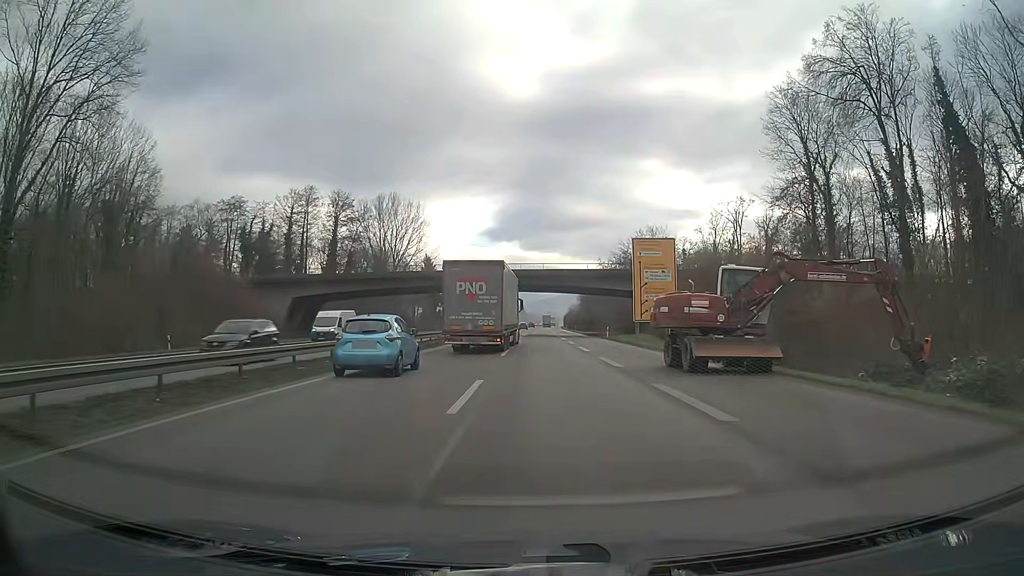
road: trunk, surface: asphalt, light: Day
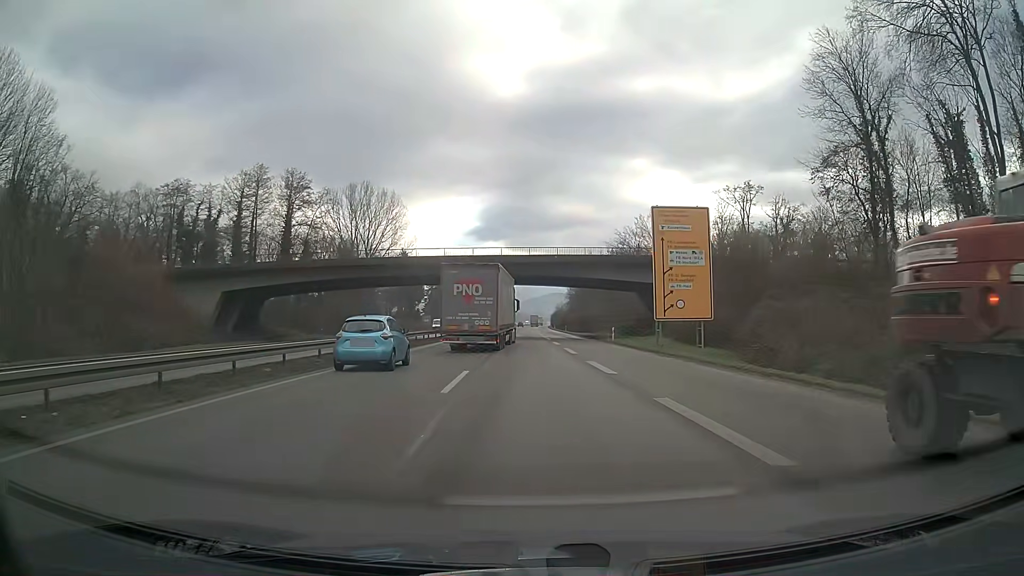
(+0.2, +15.2) m; +1°
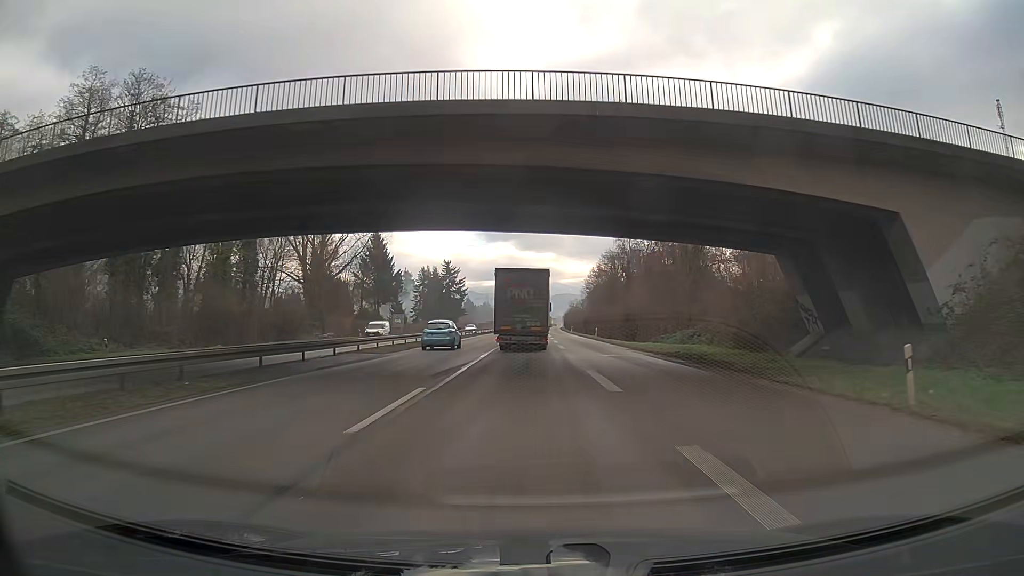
(+0.2, +41.3) m; -1°
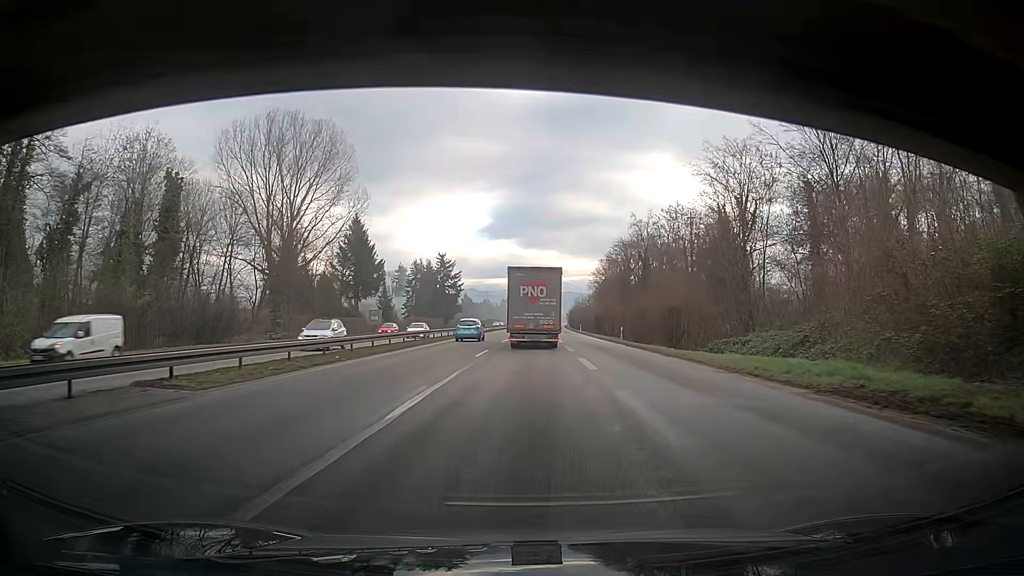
(0.0, +18.1) m; 0°
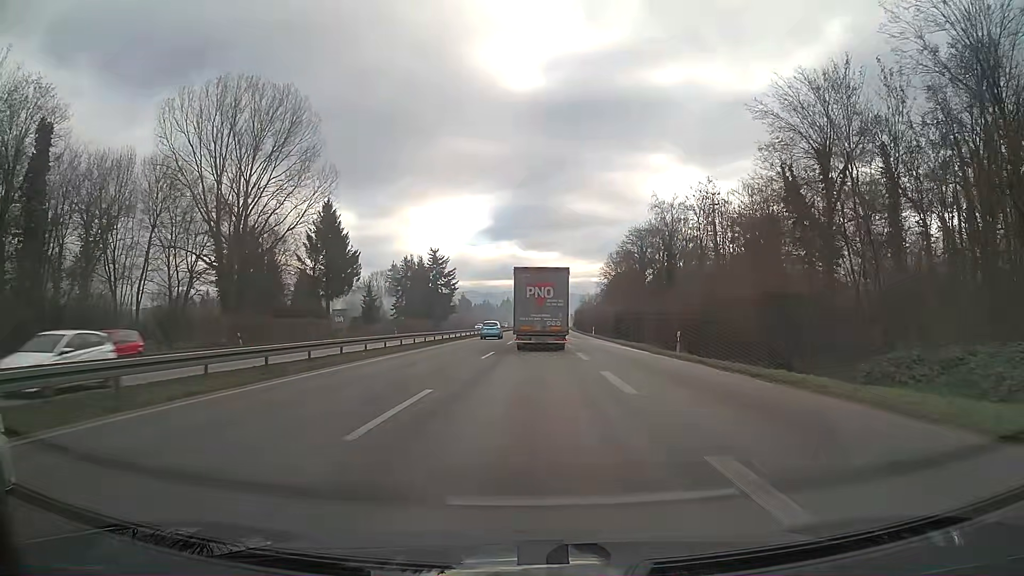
(+0.1, +18.8) m; 0°
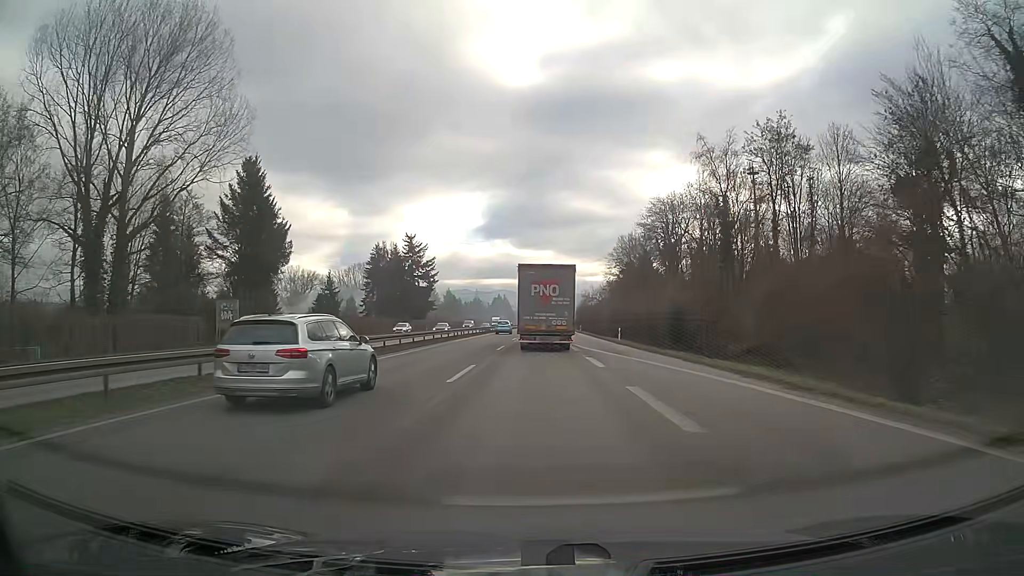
(0.0, +28.9) m; 0°
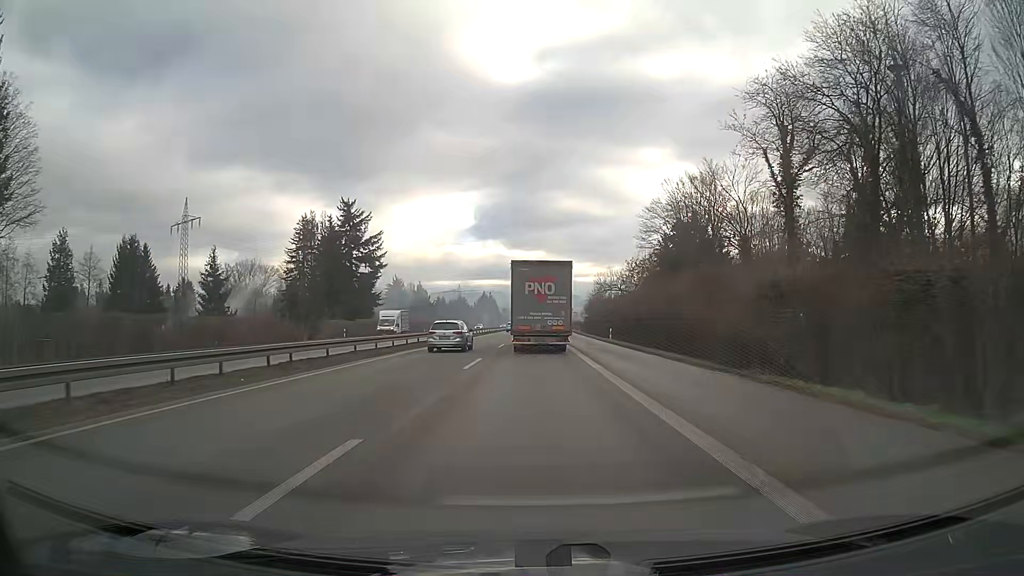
(+0.5, +49.6) m; +1°
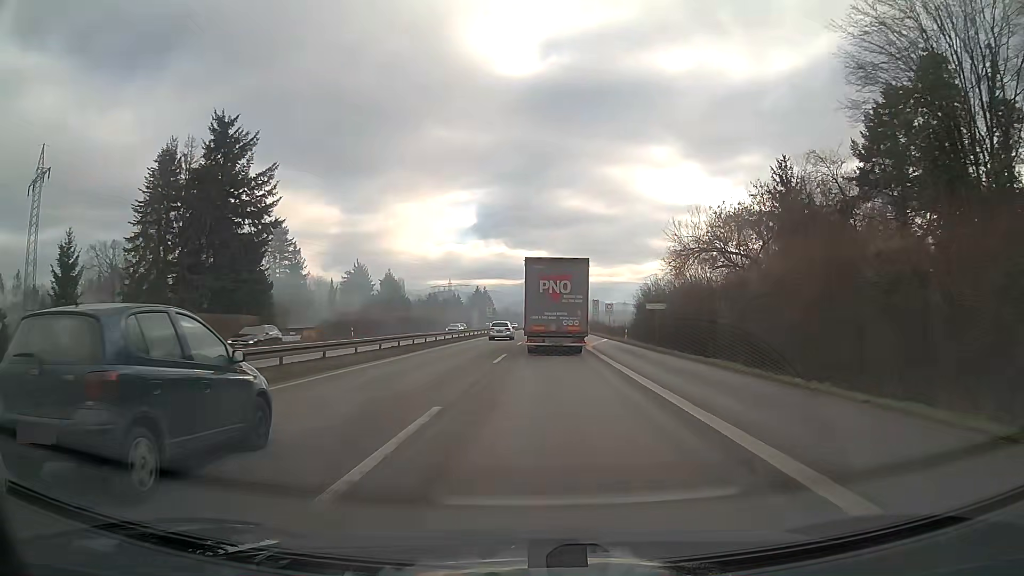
(0.0, +51.3) m; 0°
(0, +10) (0, +20) (0, +30) (0, +40) (0, +50) (0, +60) (0, +70) (0, +80) (0, +90) (0, +100) m
